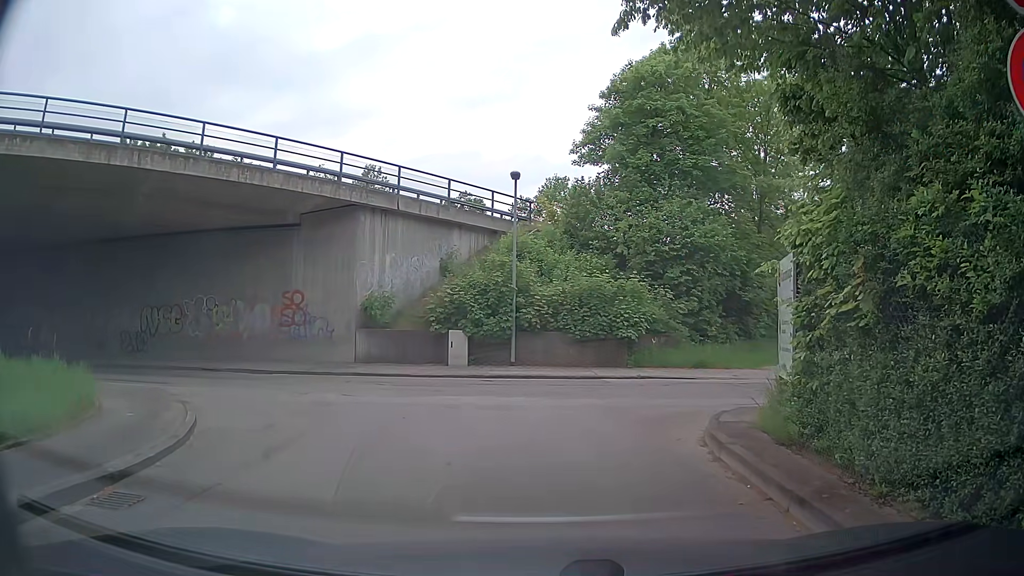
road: tertiary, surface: asphalt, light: Day
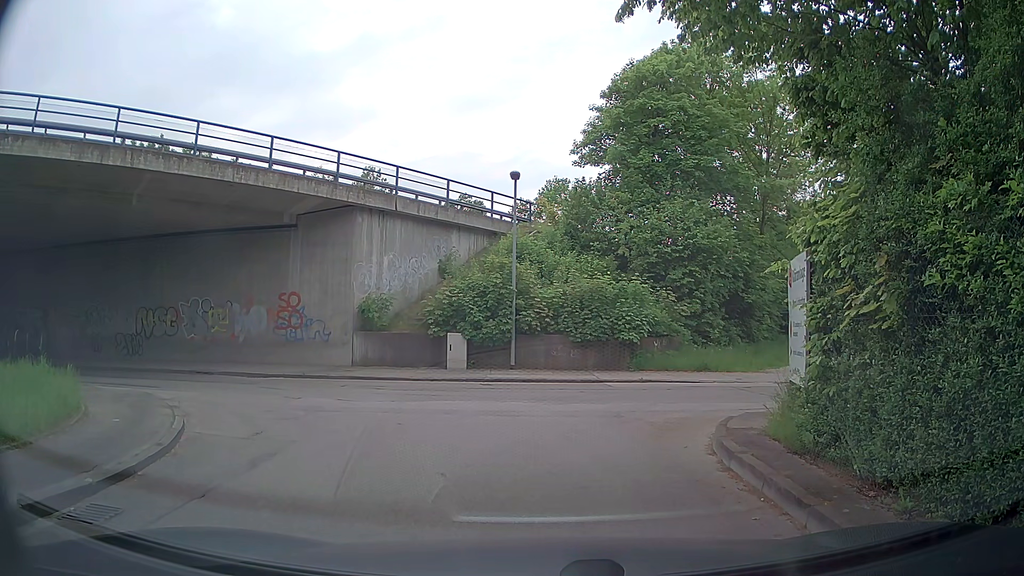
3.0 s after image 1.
(0.0, +0.4) m; 0°
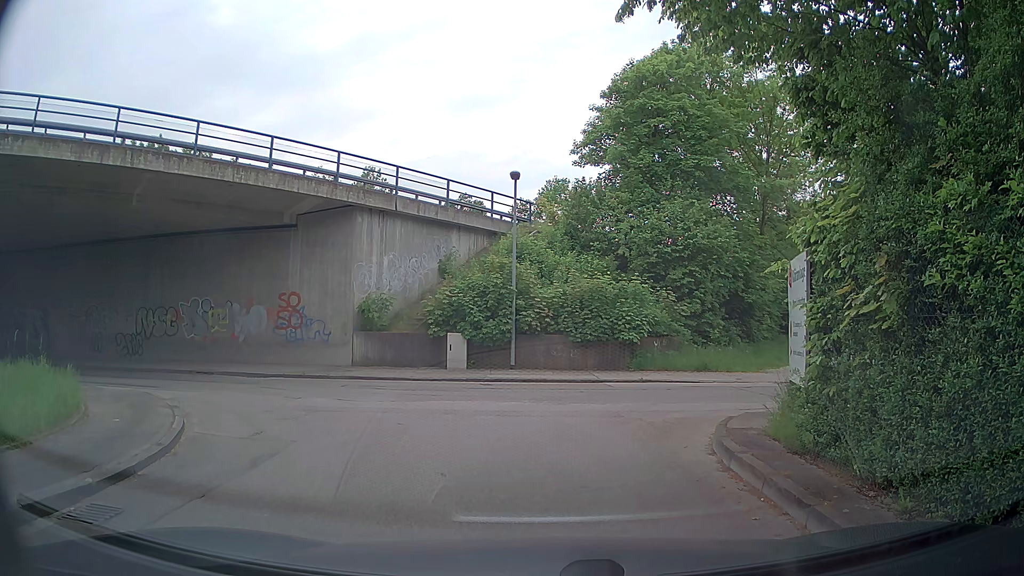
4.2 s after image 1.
(0.0, 0.0) m; 0°
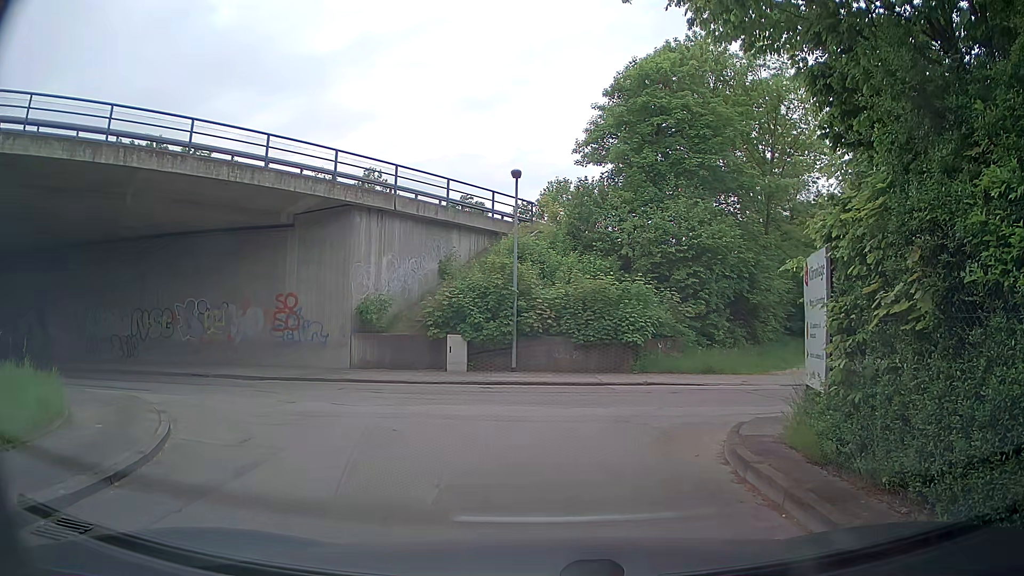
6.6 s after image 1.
(0.0, +0.5) m; 0°
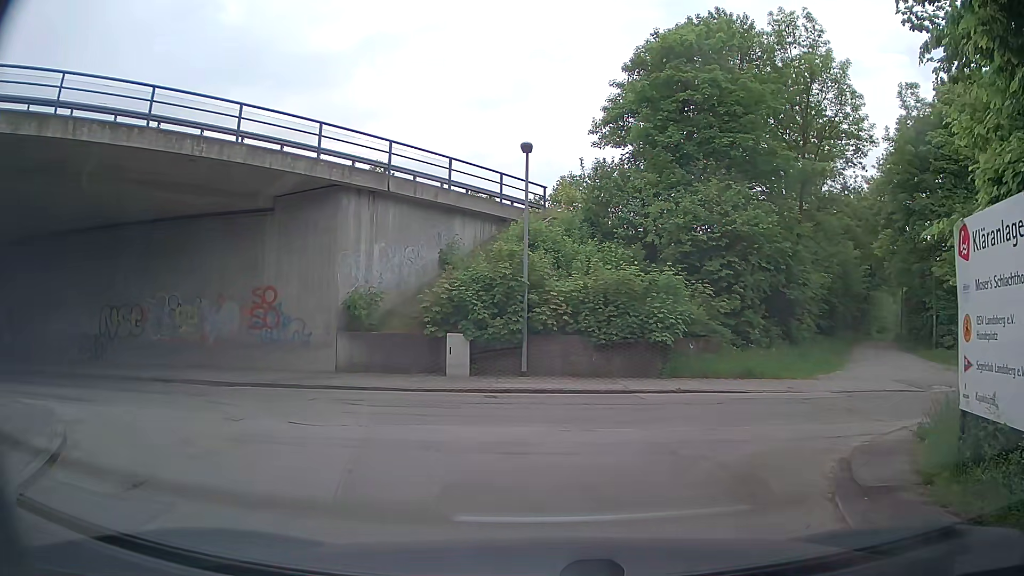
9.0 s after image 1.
(0.0, +2.9) m; 0°
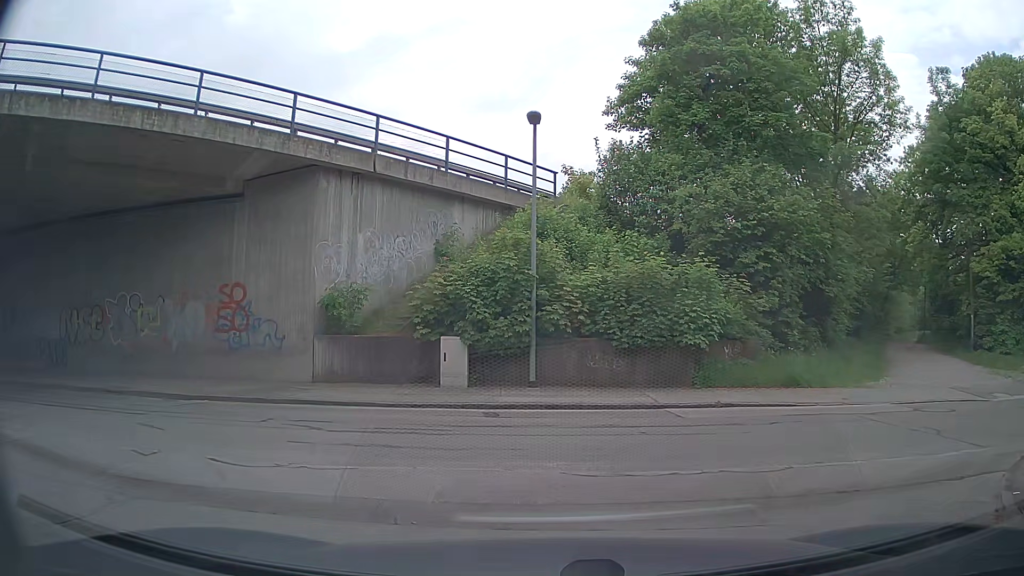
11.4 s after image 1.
(0.0, +2.7) m; +1°
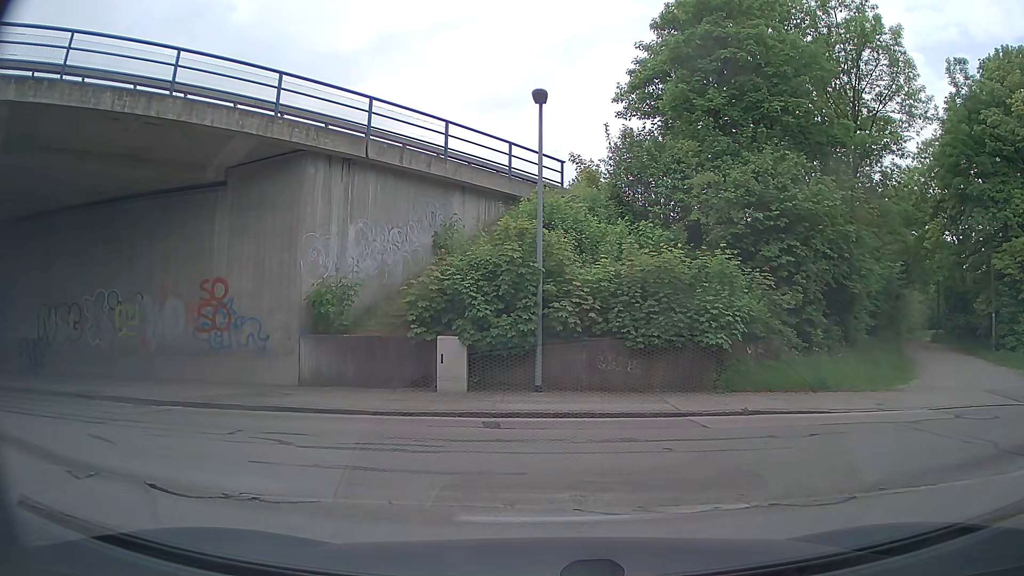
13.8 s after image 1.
(0.0, +1.4) m; 0°
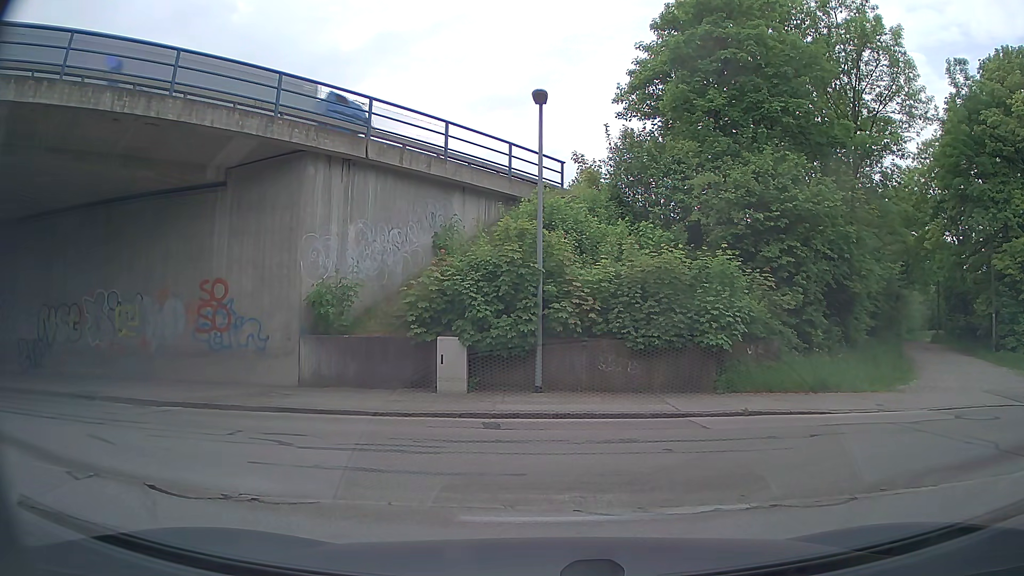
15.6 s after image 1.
(0.0, +0.1) m; 0°
